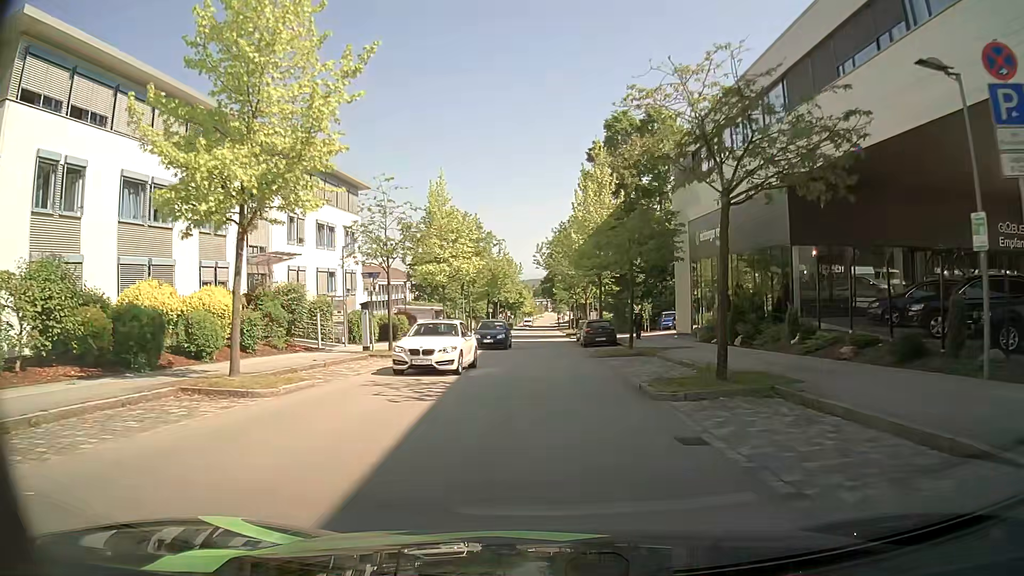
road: residential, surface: asphalt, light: Day
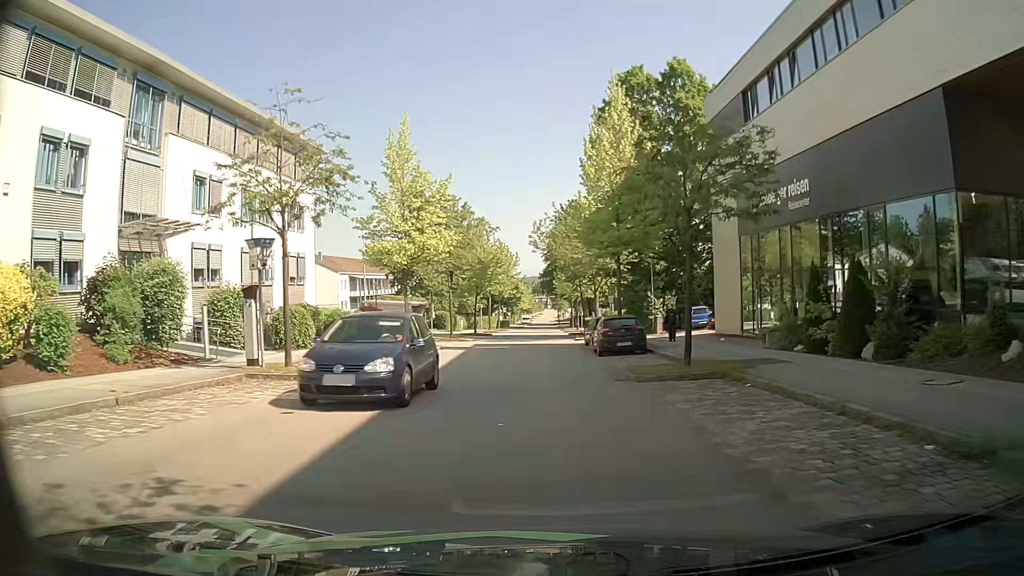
(+0.1, +11.0) m; 0°
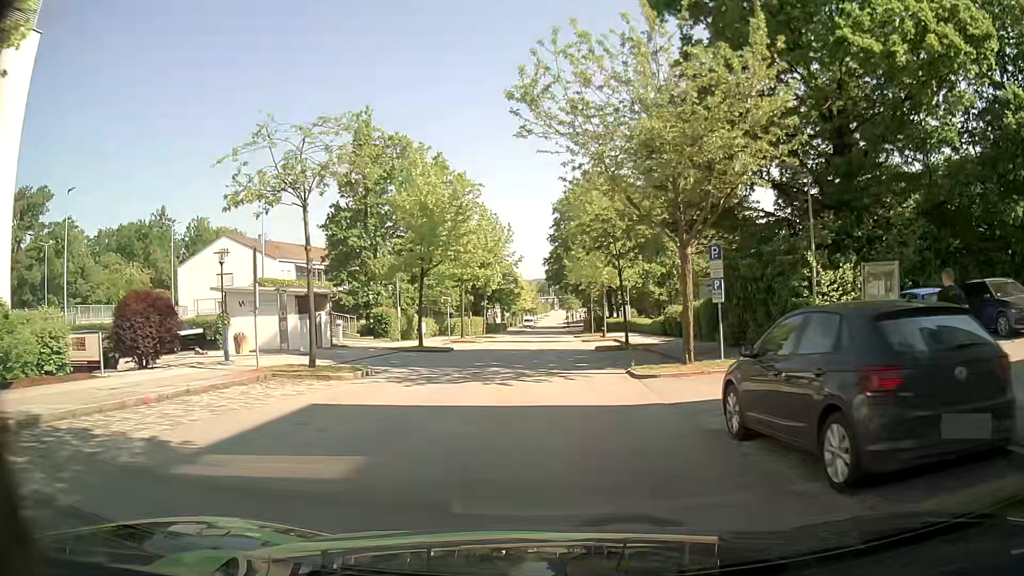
(0.0, +27.3) m; -1°
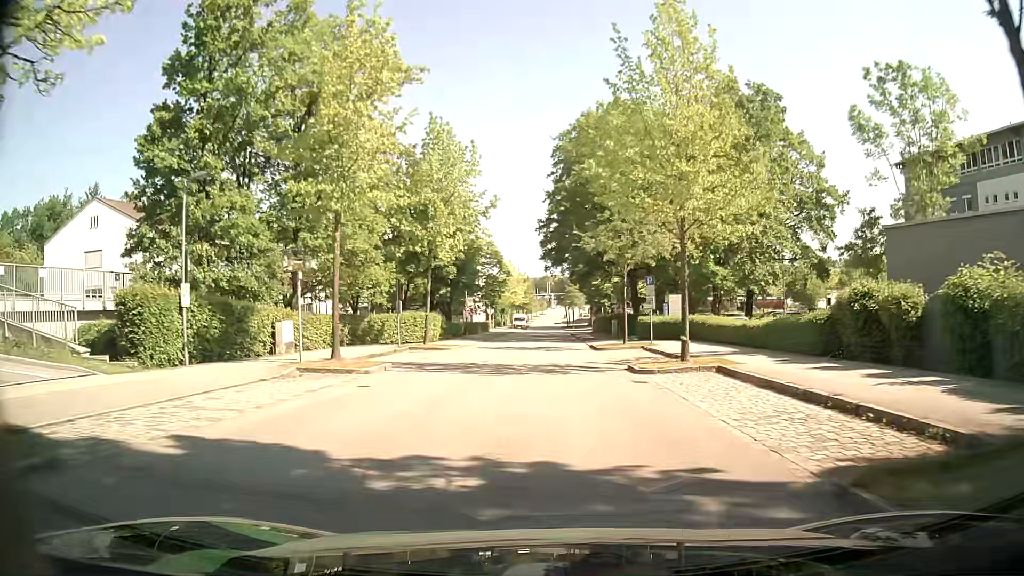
(+0.1, +27.0) m; +1°
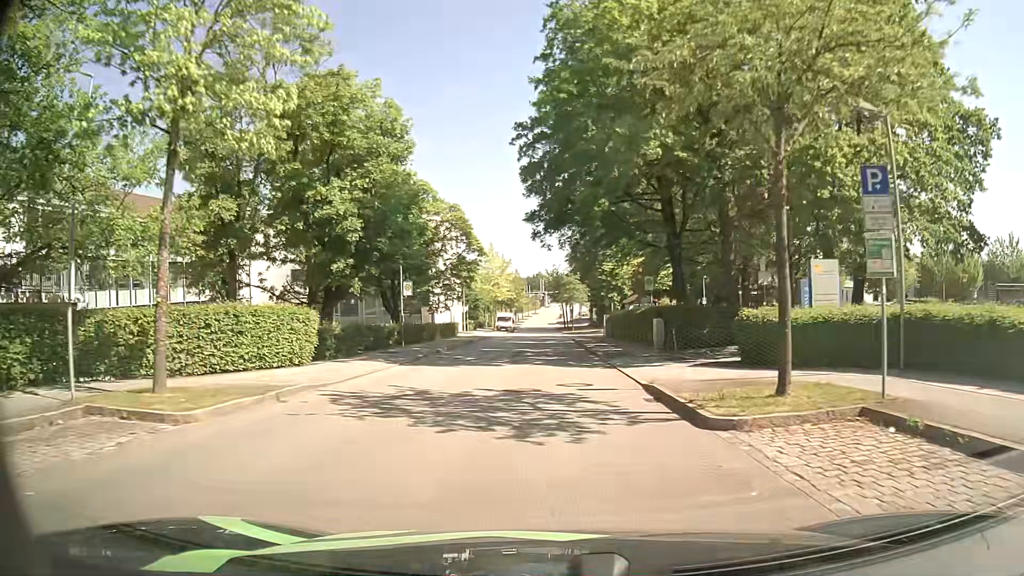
(+0.1, +22.8) m; +1°
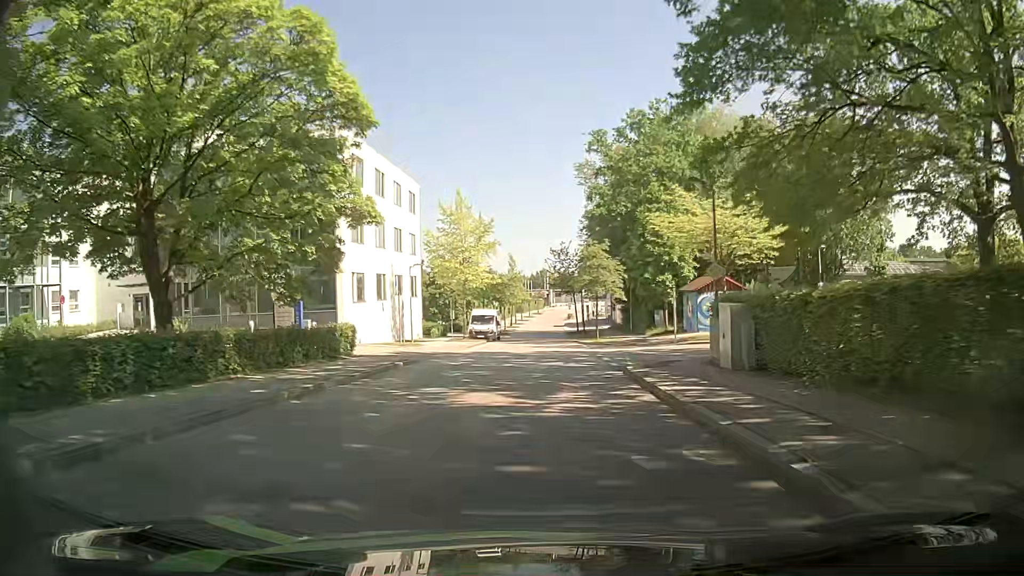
(-0.3, +32.3) m; -1°
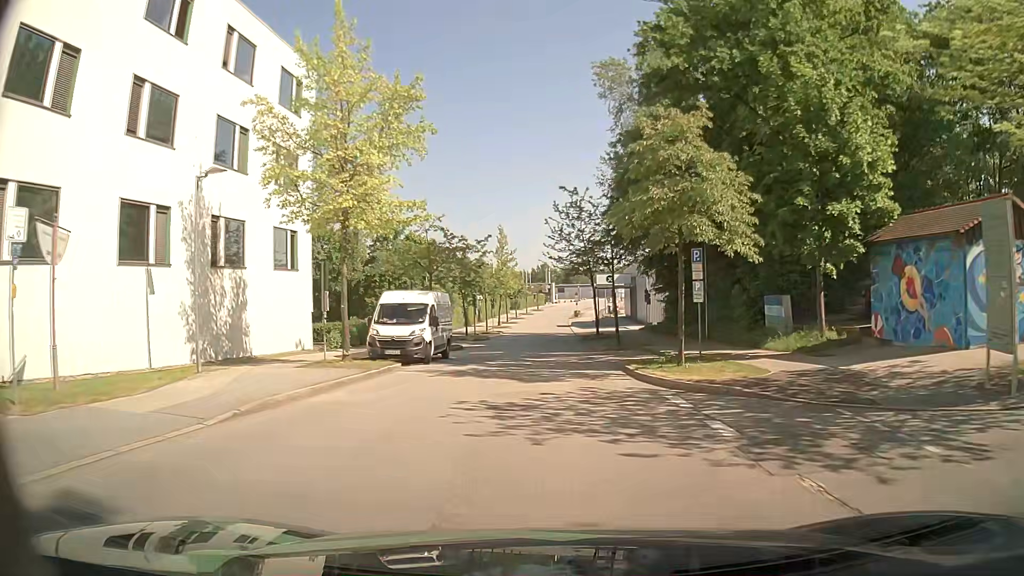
(+0.2, +28.7) m; 0°
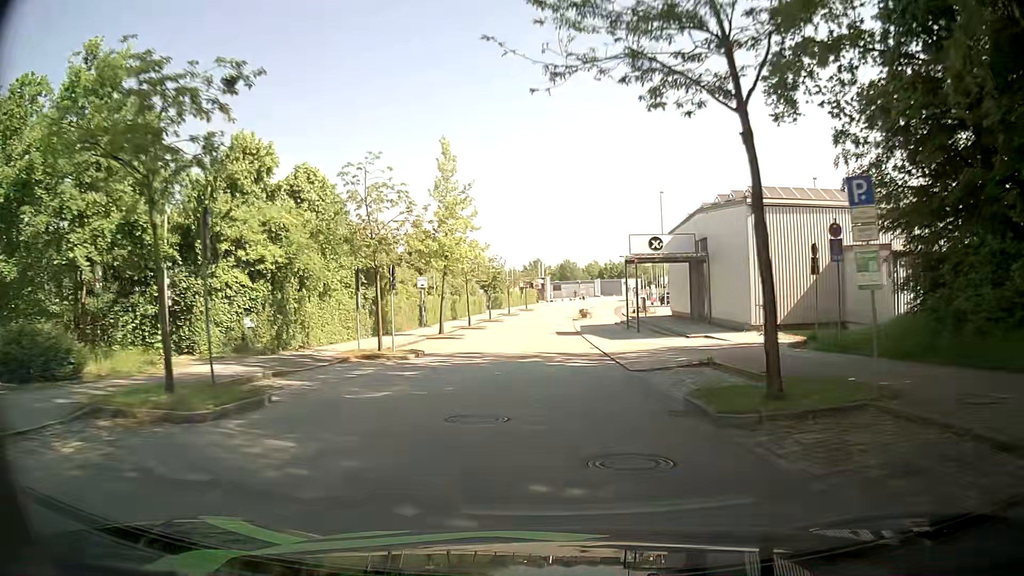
(+0.1, +37.7) m; 0°
(0, +10) (0, +20) (0, +30) (0, +40) (0, +50) (0, +60) (+1, +70) (+1, +80) (+2, +90) (+4, +100) m
